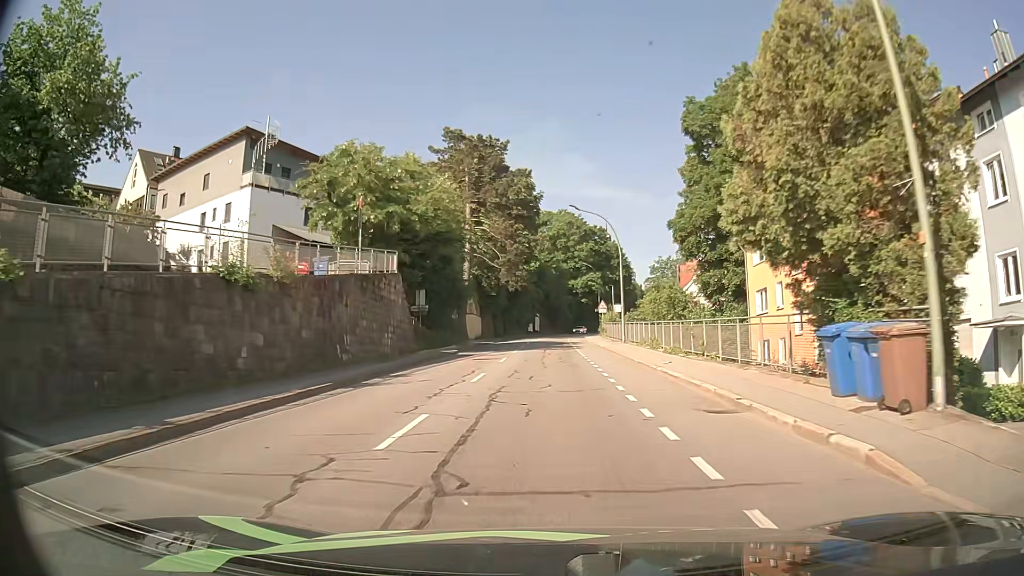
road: tertiary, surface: asphalt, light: Day
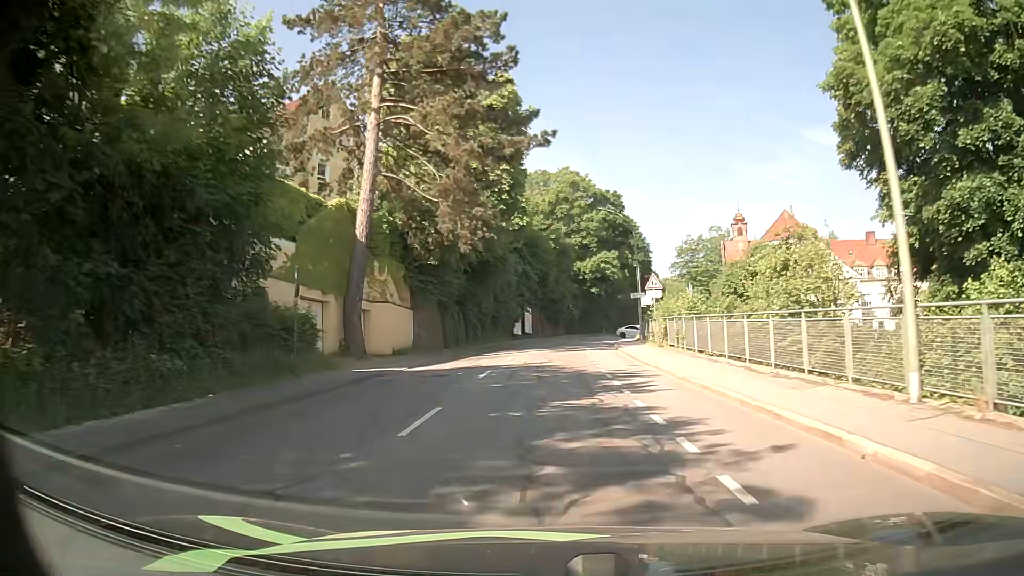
(+0.1, +35.1) m; +1°
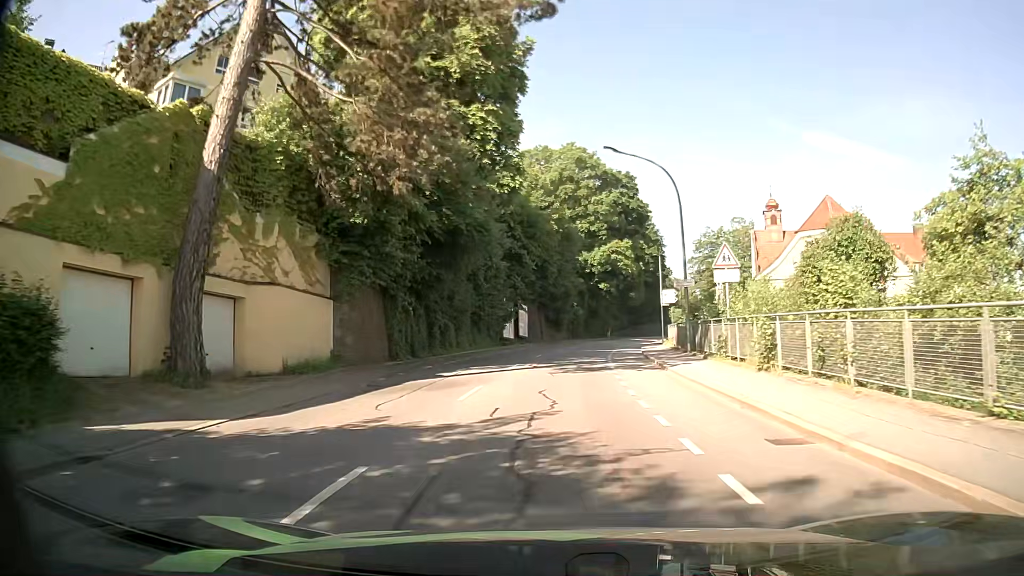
(-0.2, +14.0) m; -1°
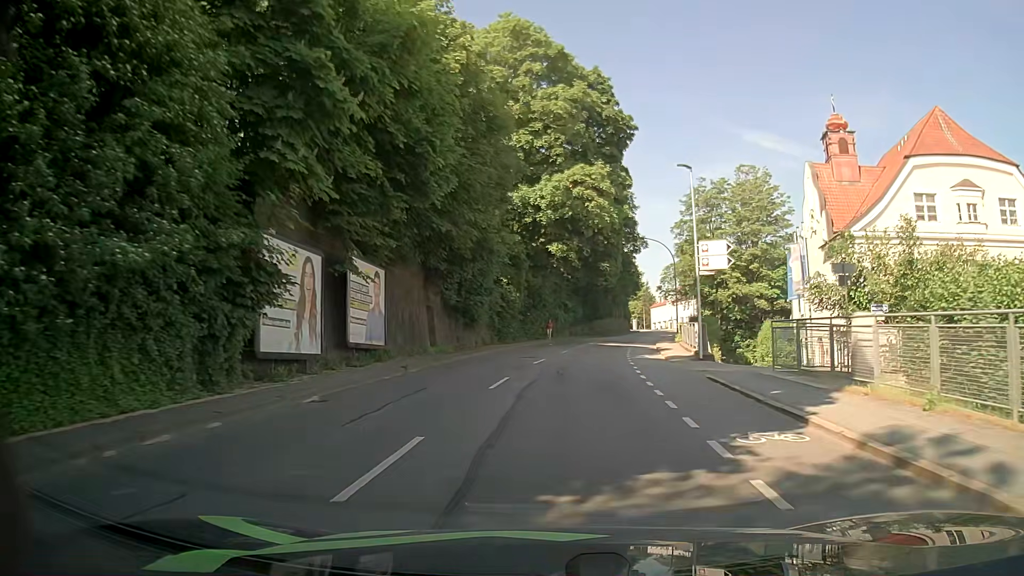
(+1.8, +34.4) m; +6°
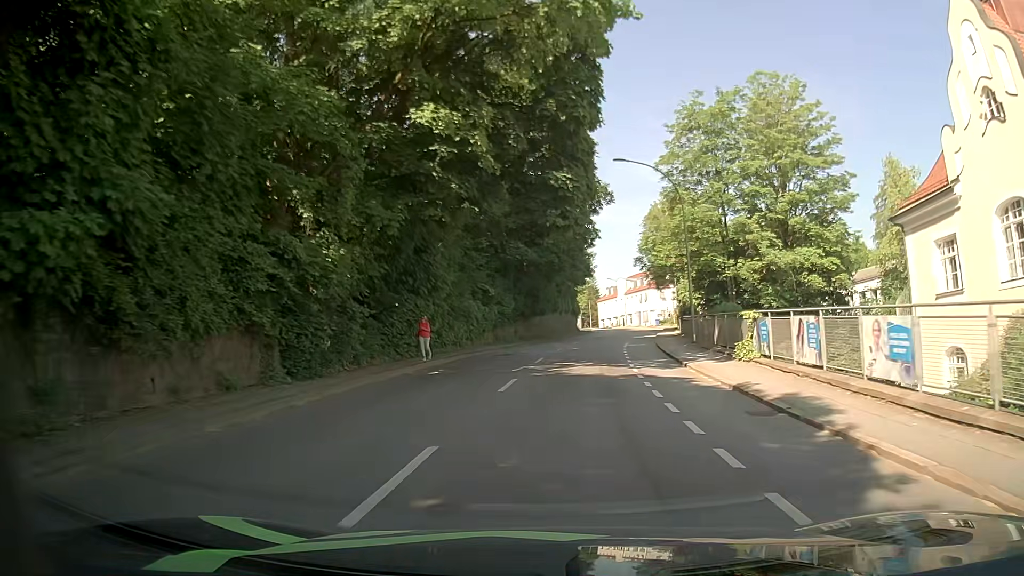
(+1.5, +27.4) m; +6°
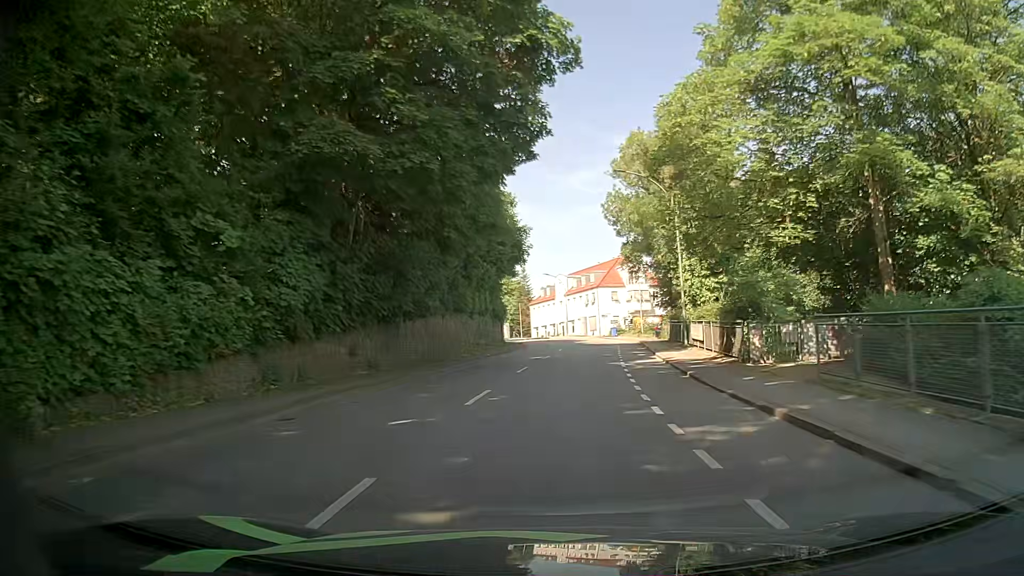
(+1.2, +28.3) m; +5°
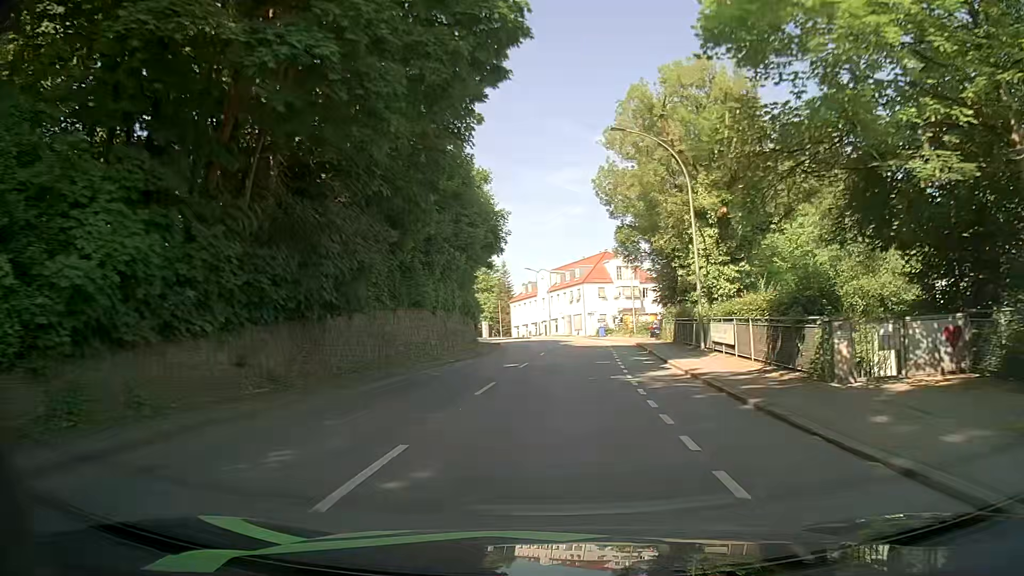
(0.0, +7.2) m; +2°
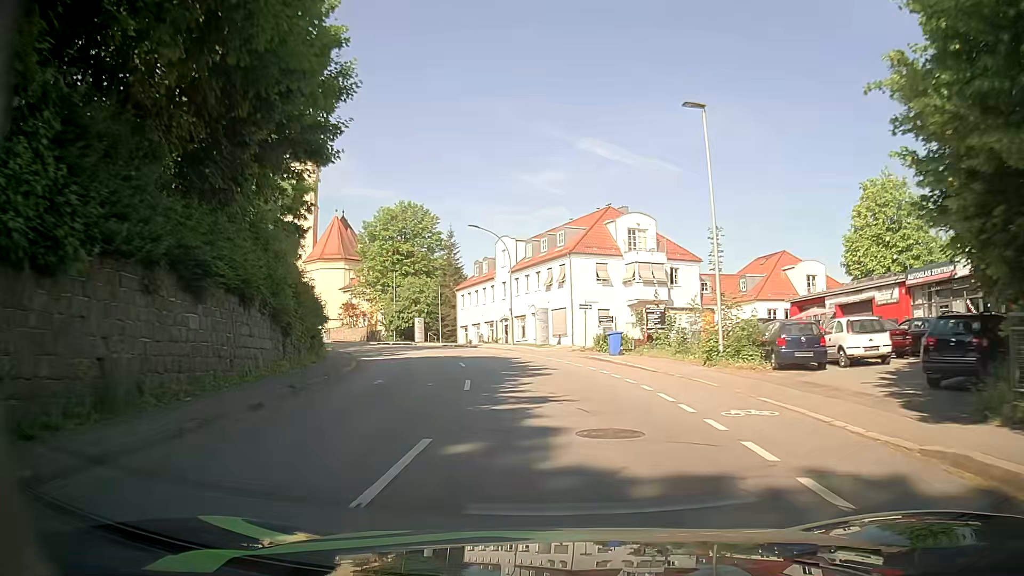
(+1.0, +36.6) m; +2°
(0, +10) (-1, +20) (-3, +30) (-5, +39) (-9, +49) (-13, +58) (-19, +66) (-25, +74) (-32, +81) (-39, +88) m
